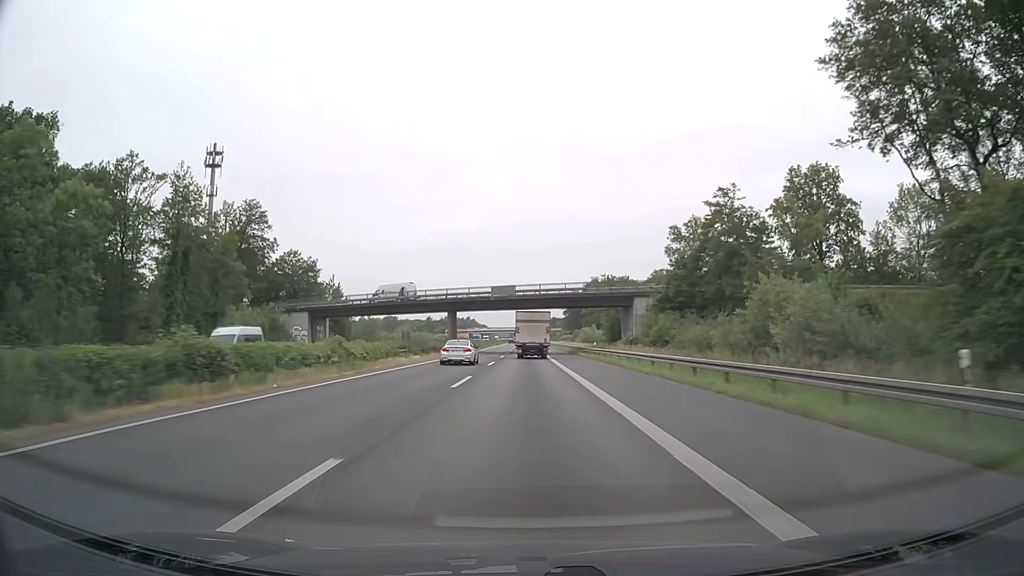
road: motorway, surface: asphalt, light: Day
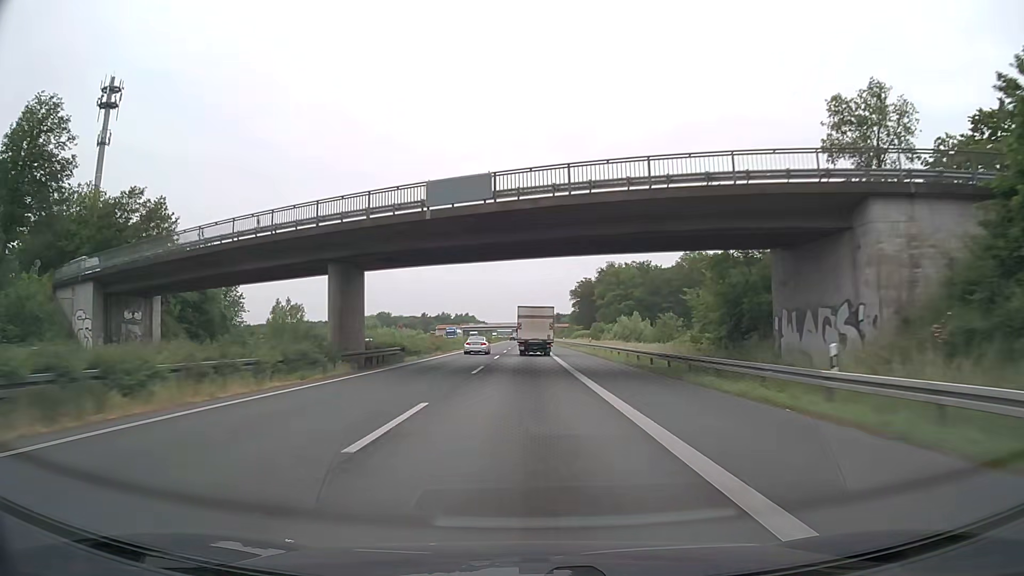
(+0.1, +47.6) m; 0°
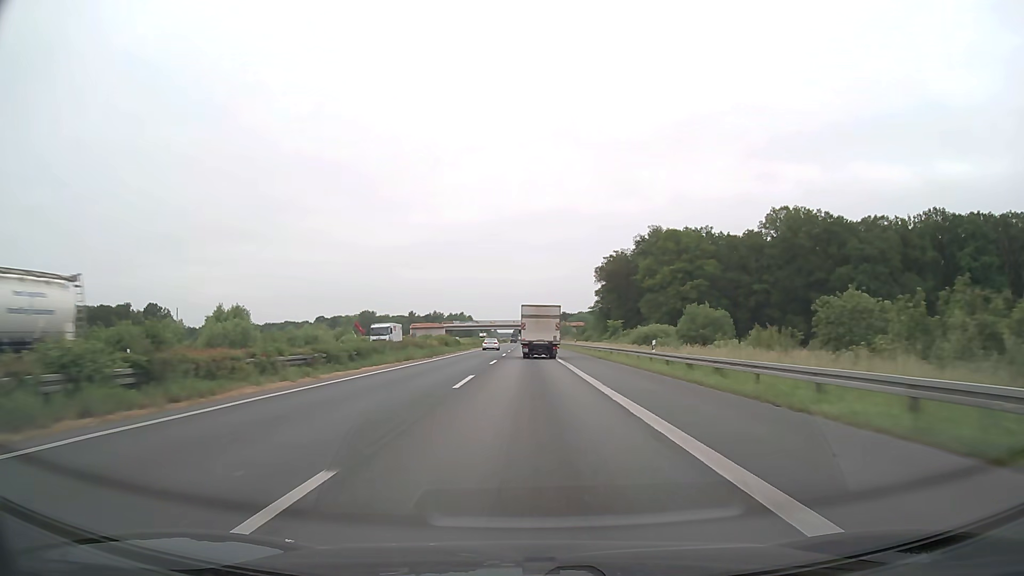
(-0.4, +79.2) m; 0°
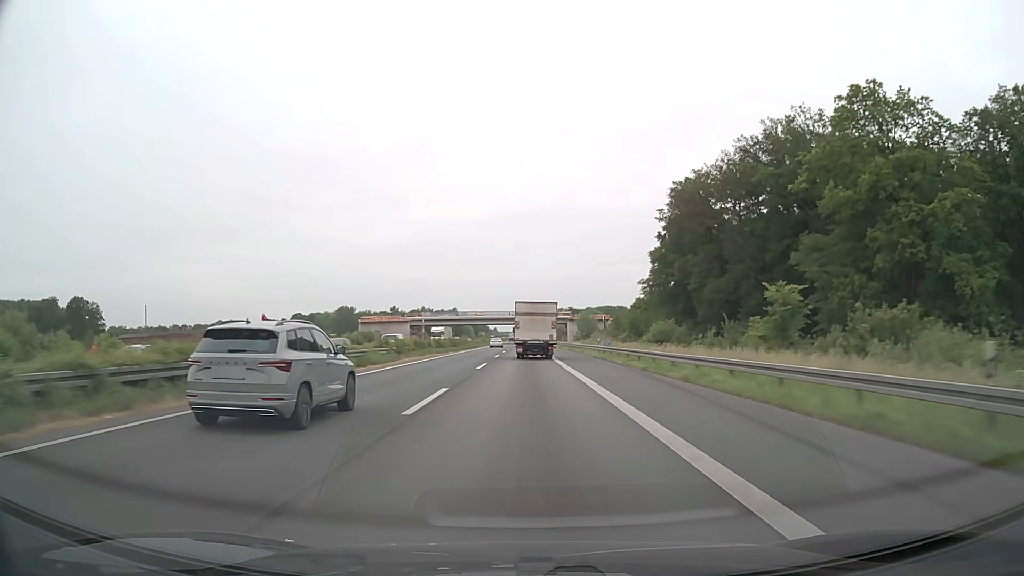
(+0.1, +78.7) m; 0°
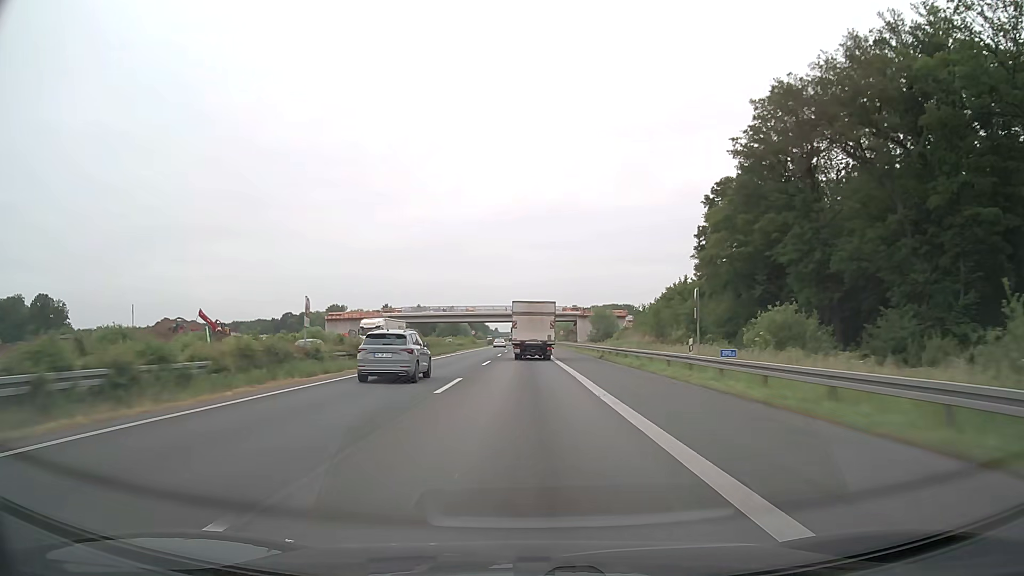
(0.0, +31.3) m; 0°
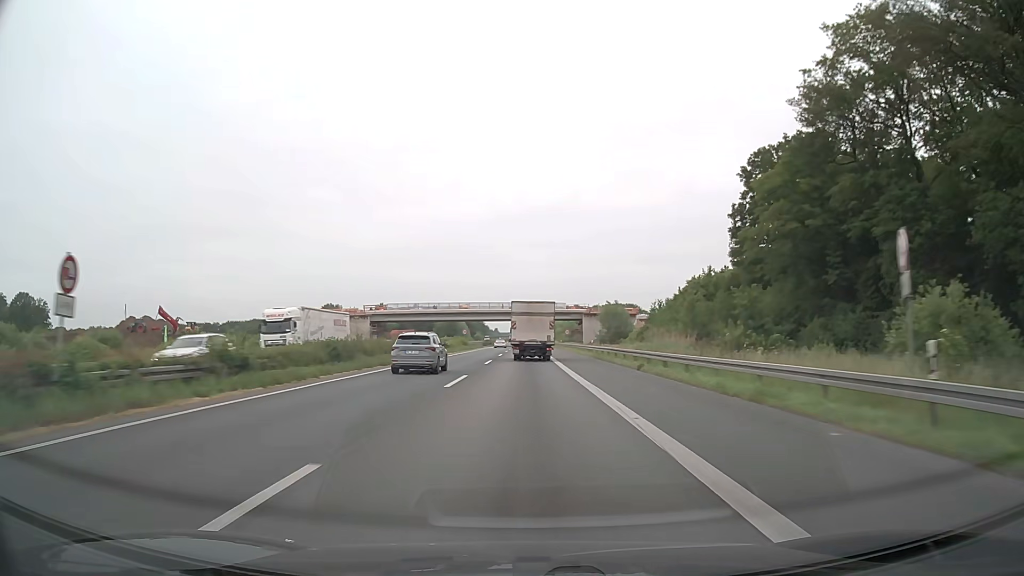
(0.0, +15.6) m; 0°
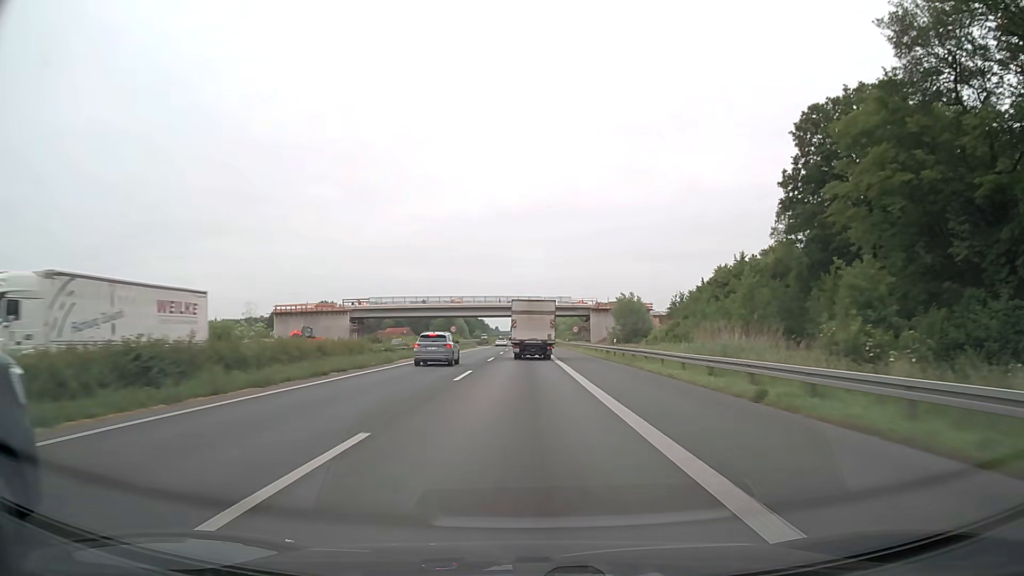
(0.0, +15.5) m; 0°
